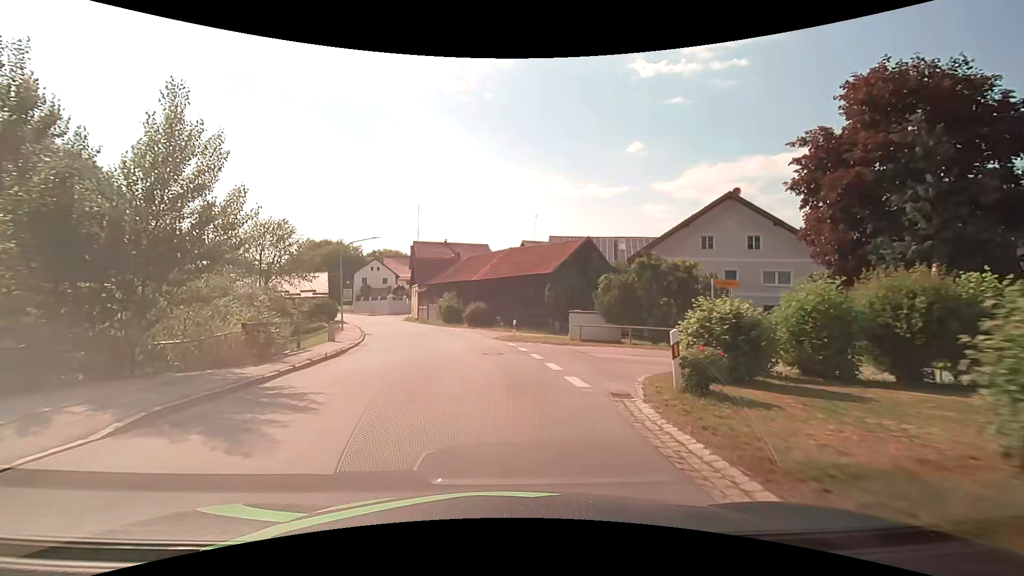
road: secondary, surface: asphalt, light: Day
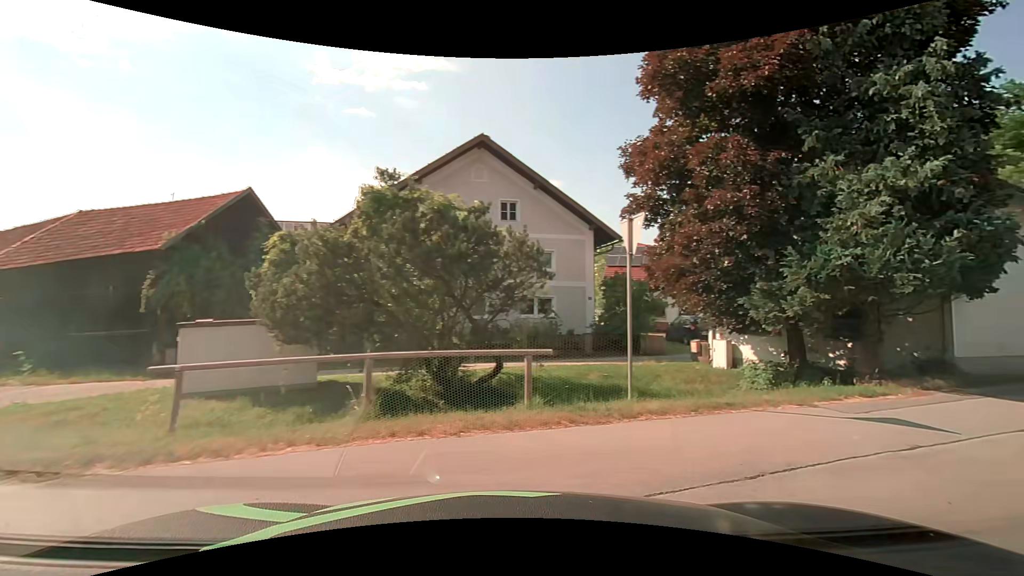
(+1.8, +14.8) m; +36°
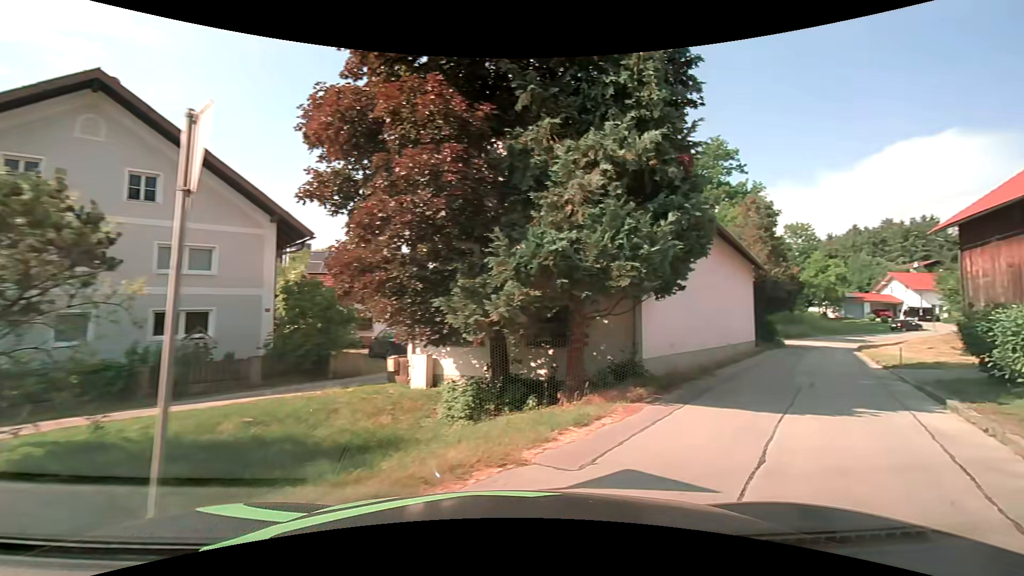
(+1.2, +4.2) m; +31°
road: unclassified
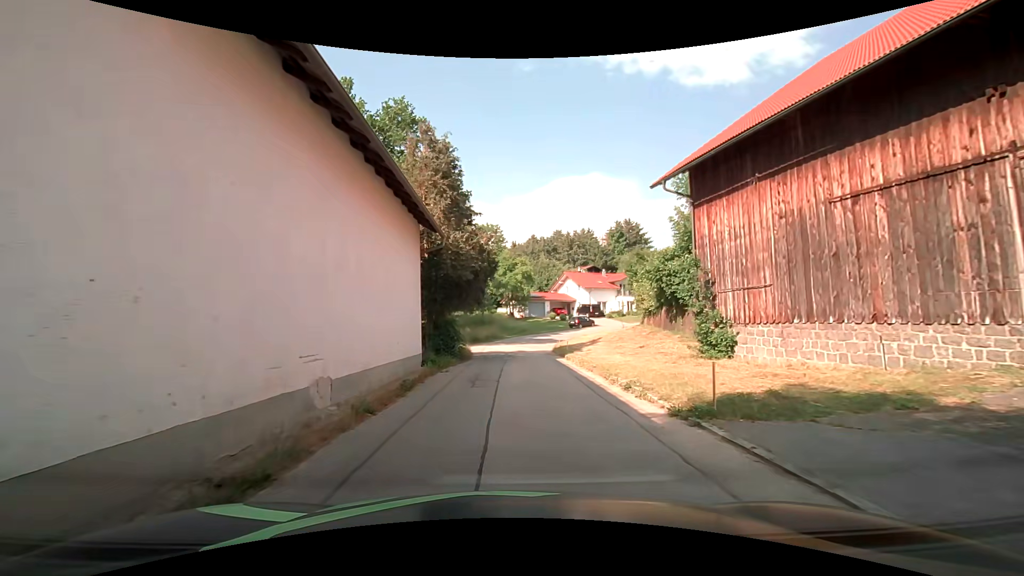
(+7.2, +15.1) m; +31°
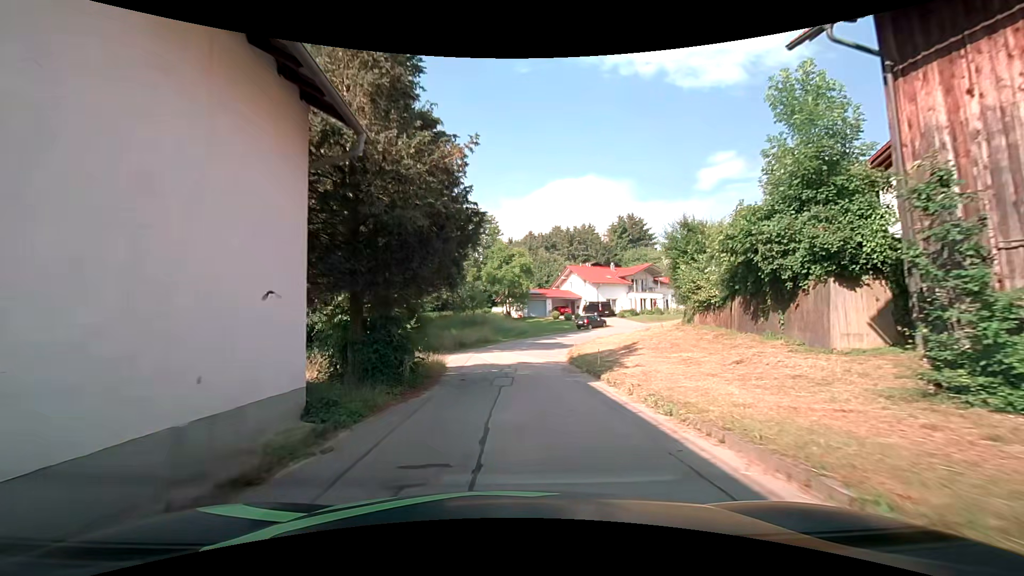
(+0.1, +10.2) m; +1°
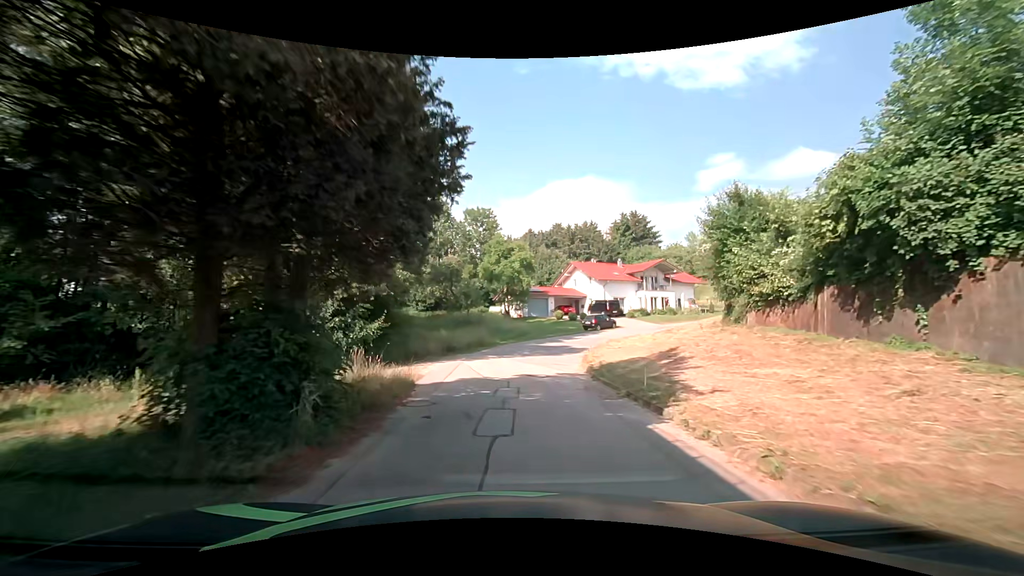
(0.0, +5.7) m; 0°
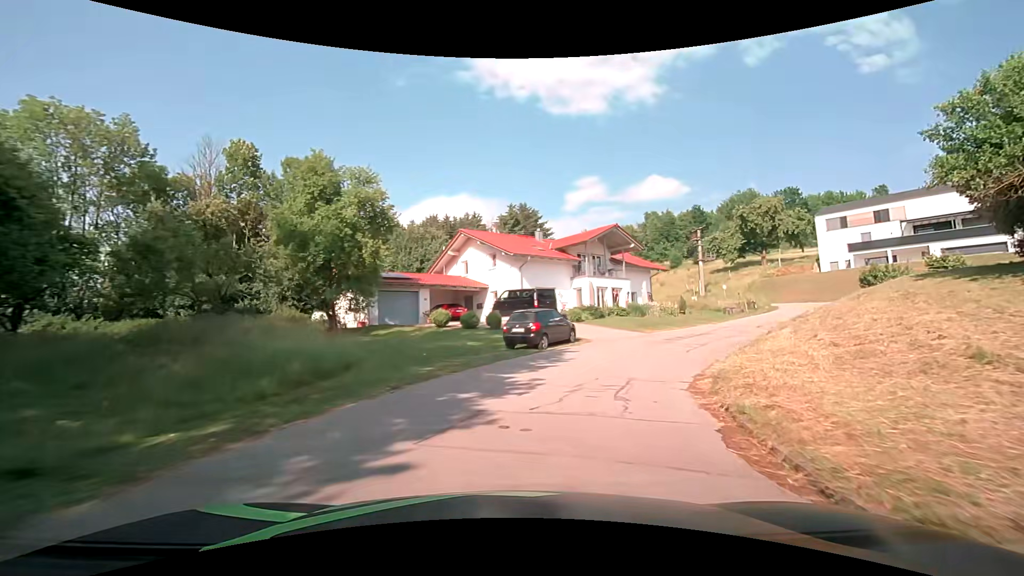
(+2.0, +28.8) m; +15°
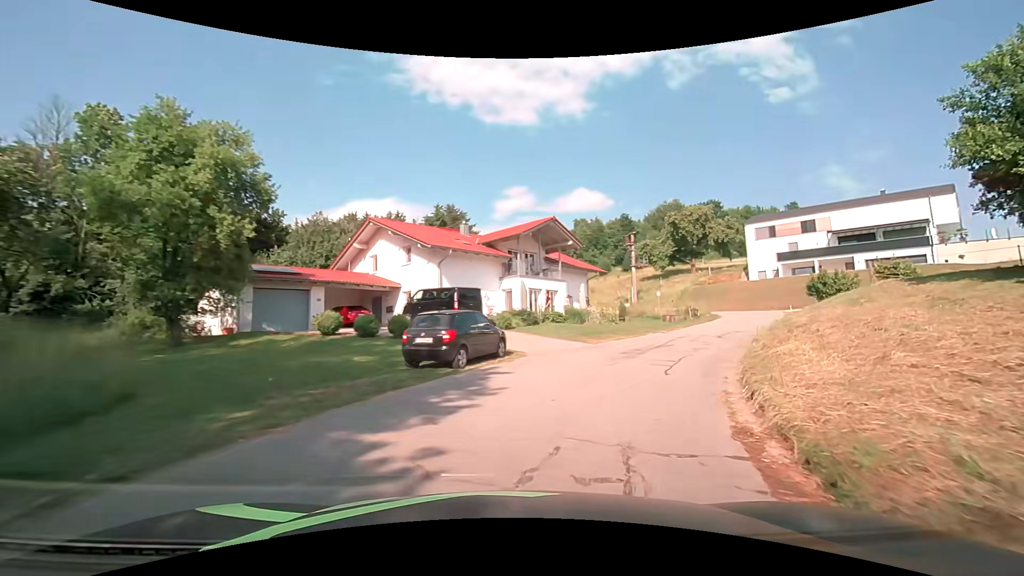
(+0.3, +5.7) m; +8°
(+2, +10) (+6, +19) (+11, +27) (+16, +36) (+20, +45) (+17, +54) (+8, +59) (-2, +62) (-11, +64) (-21, +68) m
